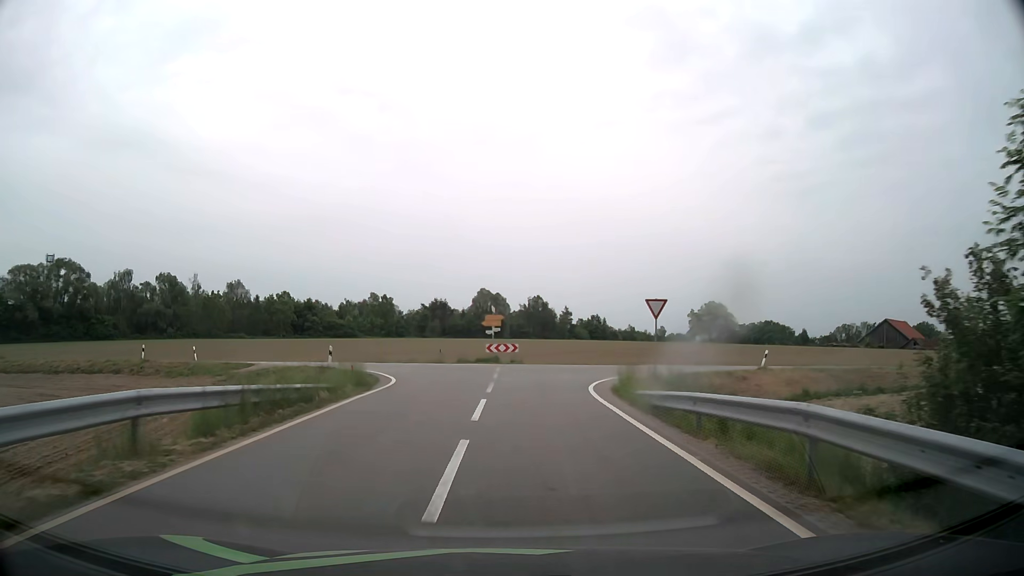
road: tertiary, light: Day
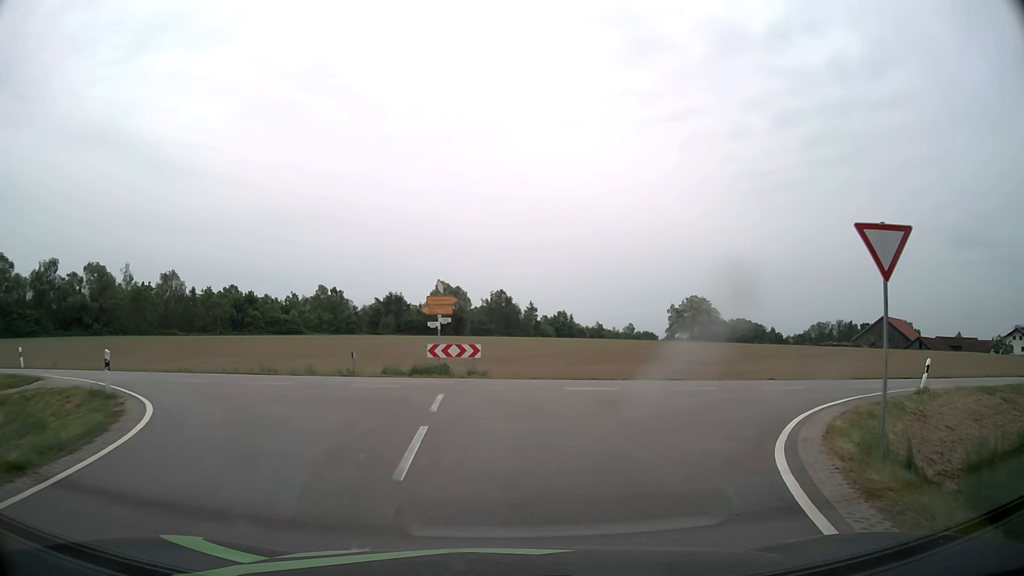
(+0.2, +16.2) m; +3°
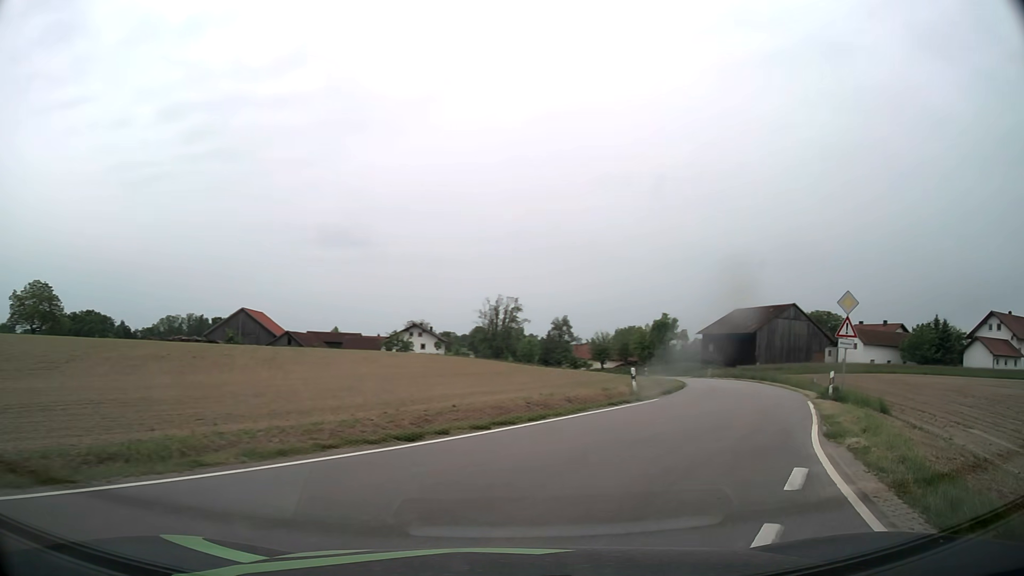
(+8.0, +18.7) m; +54°
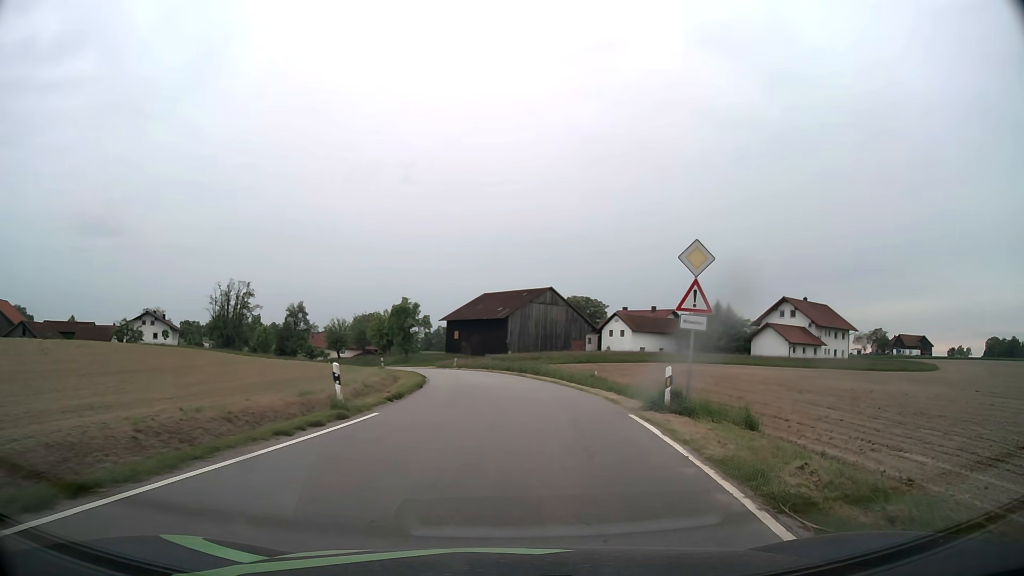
(+2.2, +9.2) m; +23°
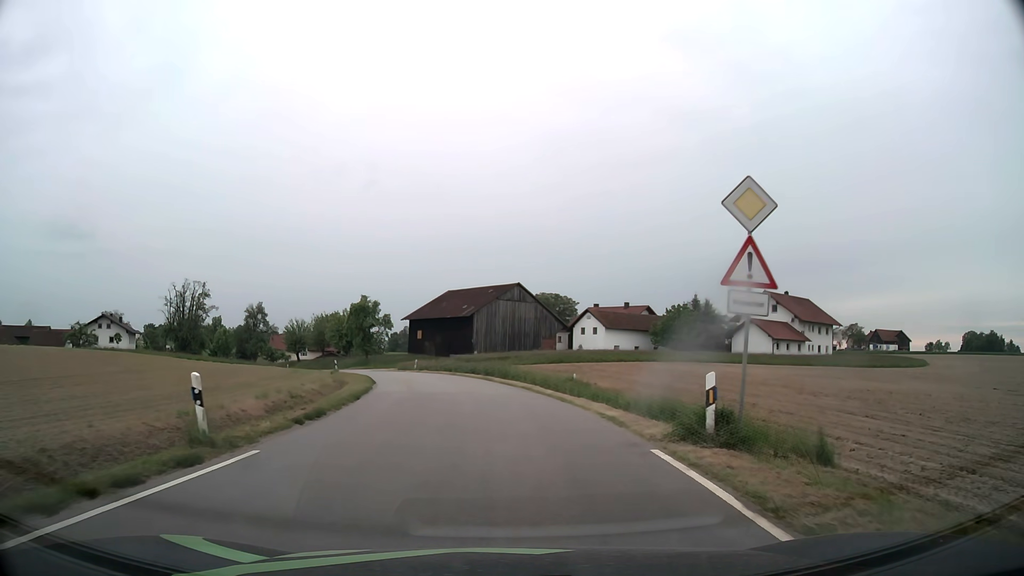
(+0.2, +5.5) m; +3°
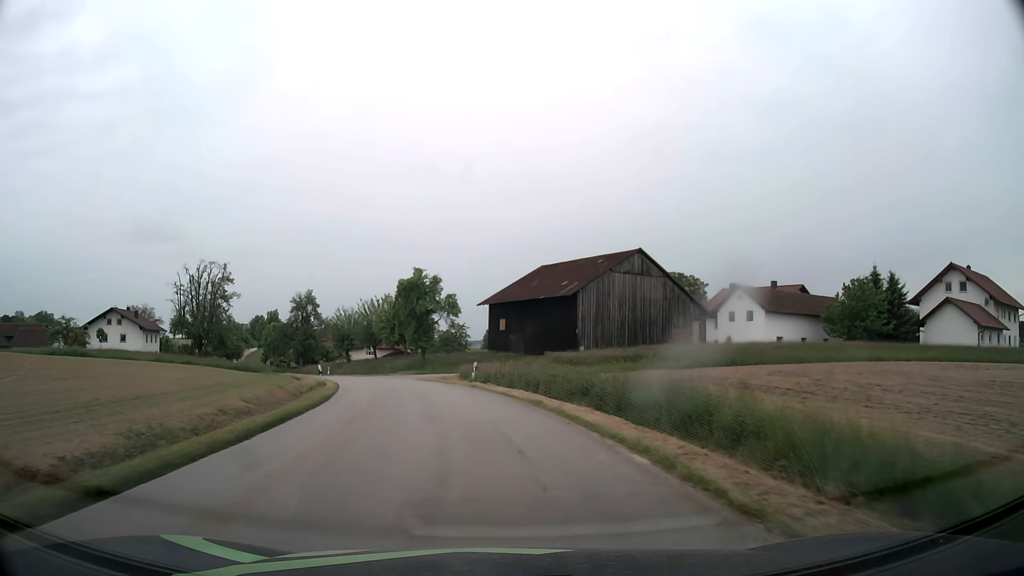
(-1.4, +27.9) m; -8°
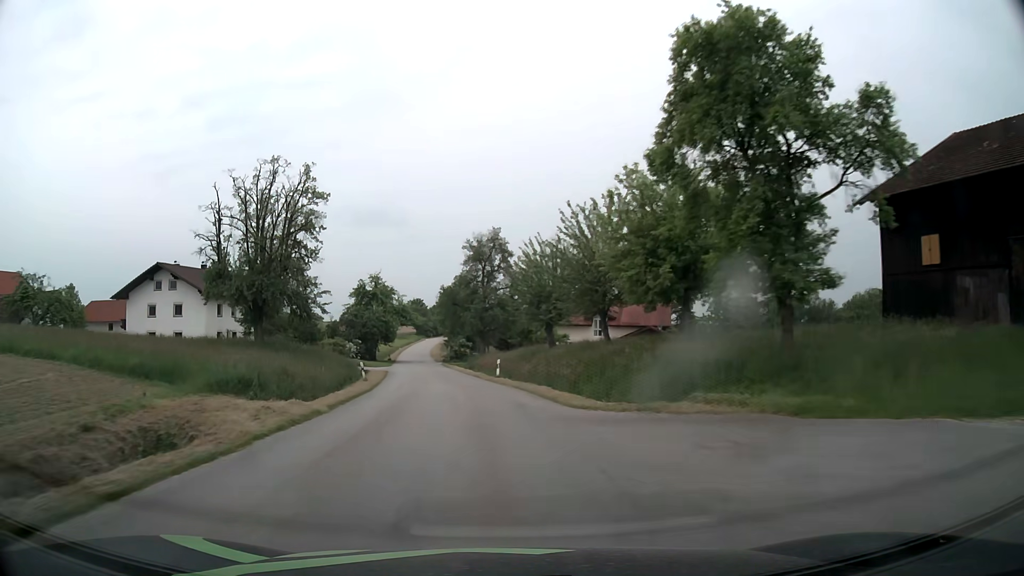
(-8.1, +45.7) m; -20°
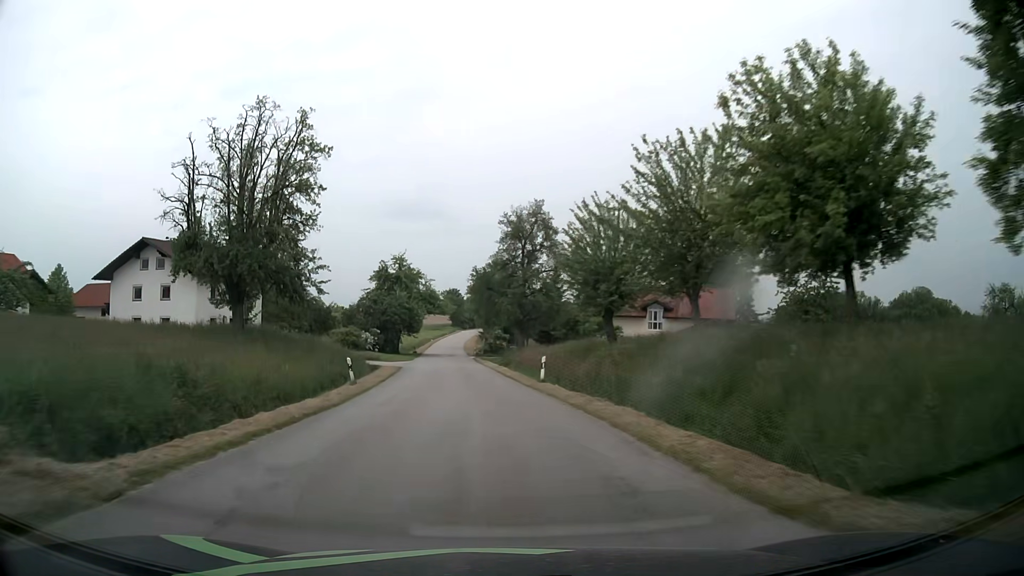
(-0.3, +10.4) m; -3°
(0, +10) (-1, +20) (-2, +30) (-3, +40) (-4, +50) (-5, +60) (-6, +70) (-7, +80) (-8, +90) (-8, +100) m
